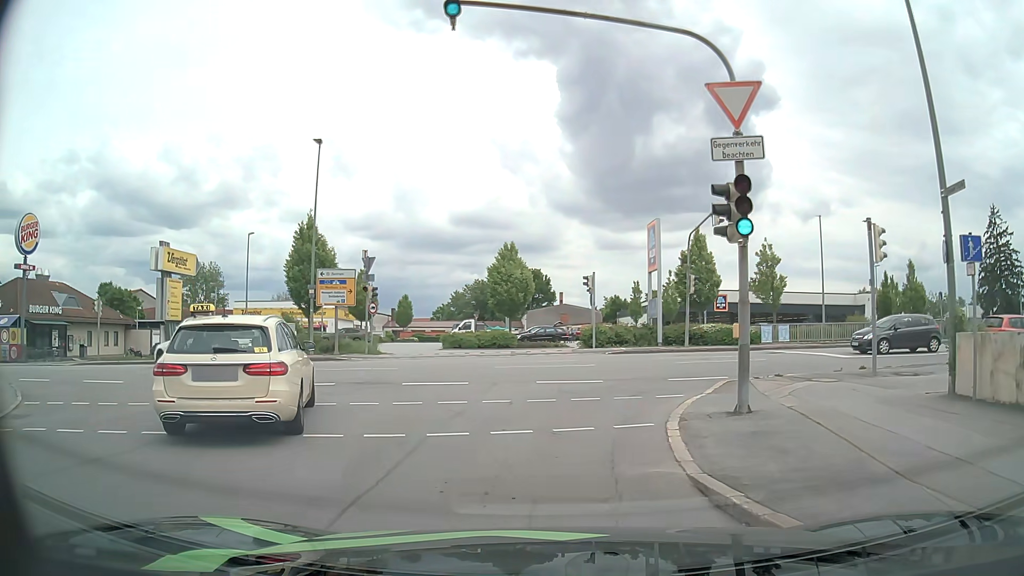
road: residential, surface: asphalt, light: Day
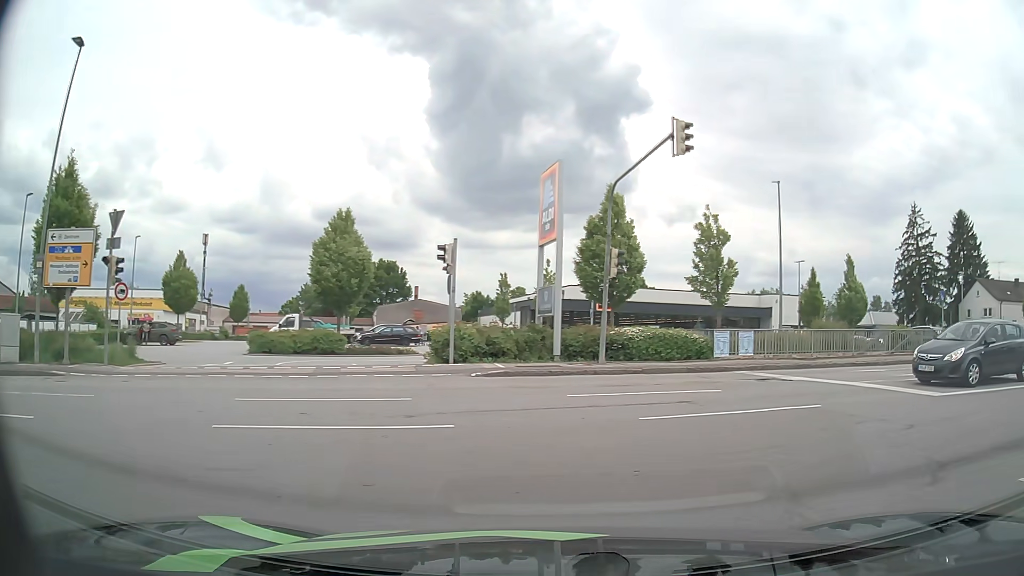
(+0.4, +12.4) m; +12°
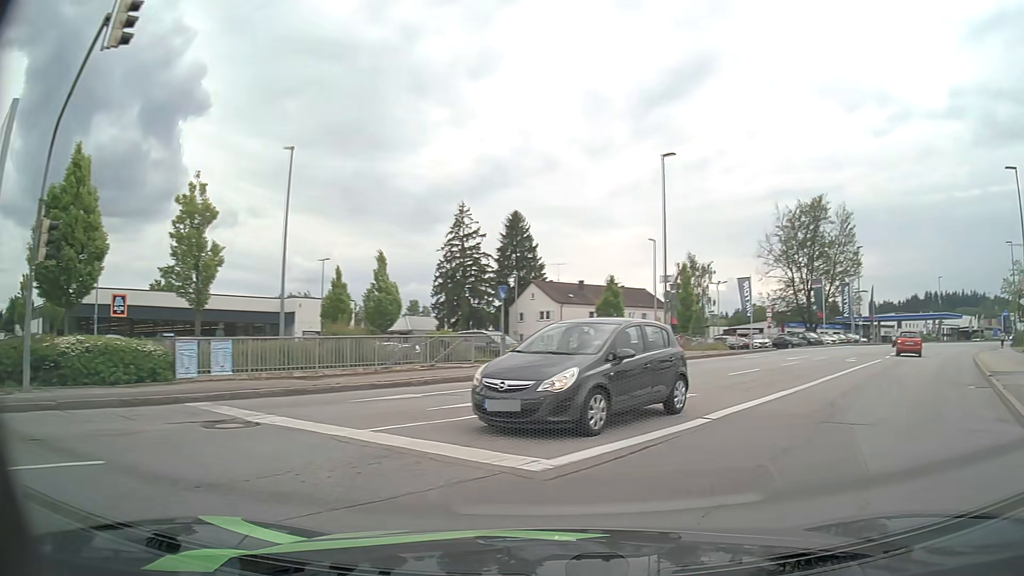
(+2.1, +6.4) m; +41°
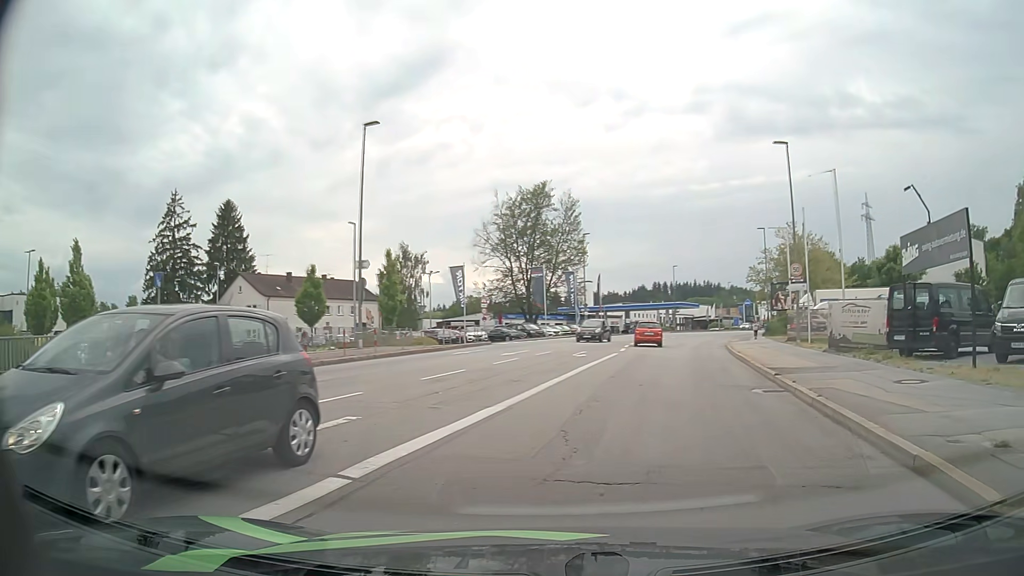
(+0.9, +4.4) m; +23°
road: tertiary
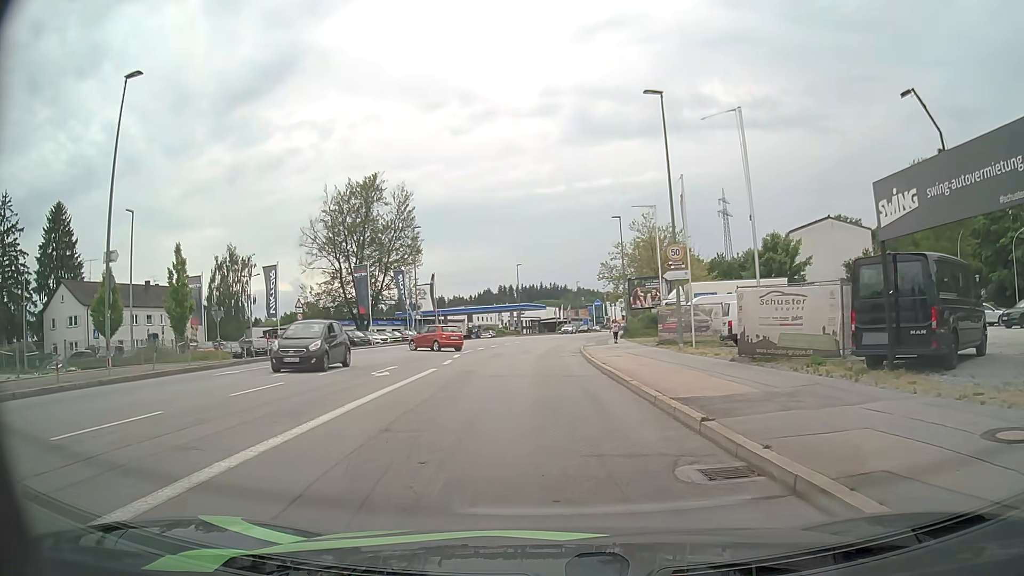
(+1.3, +8.0) m; +13°
